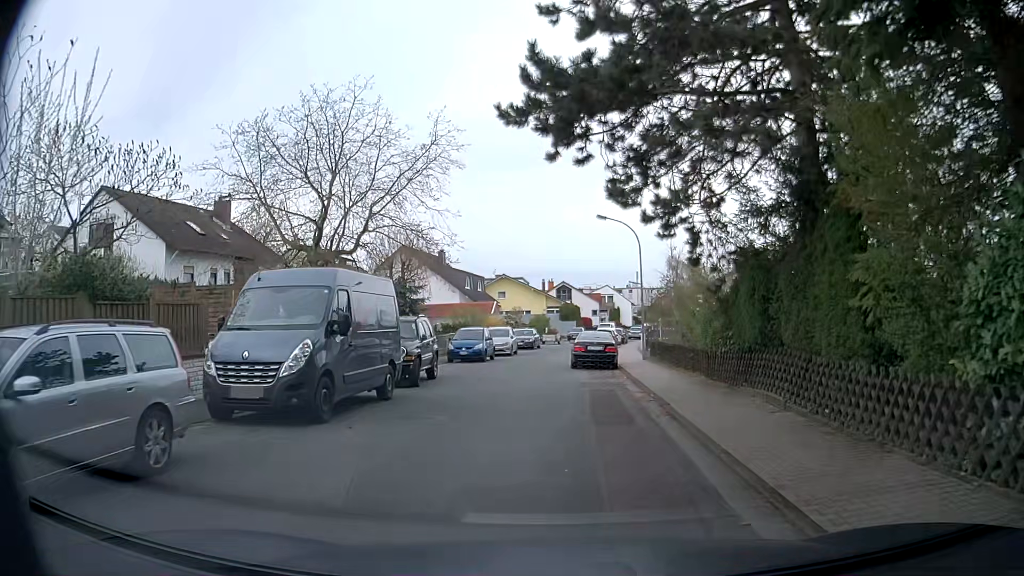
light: Day
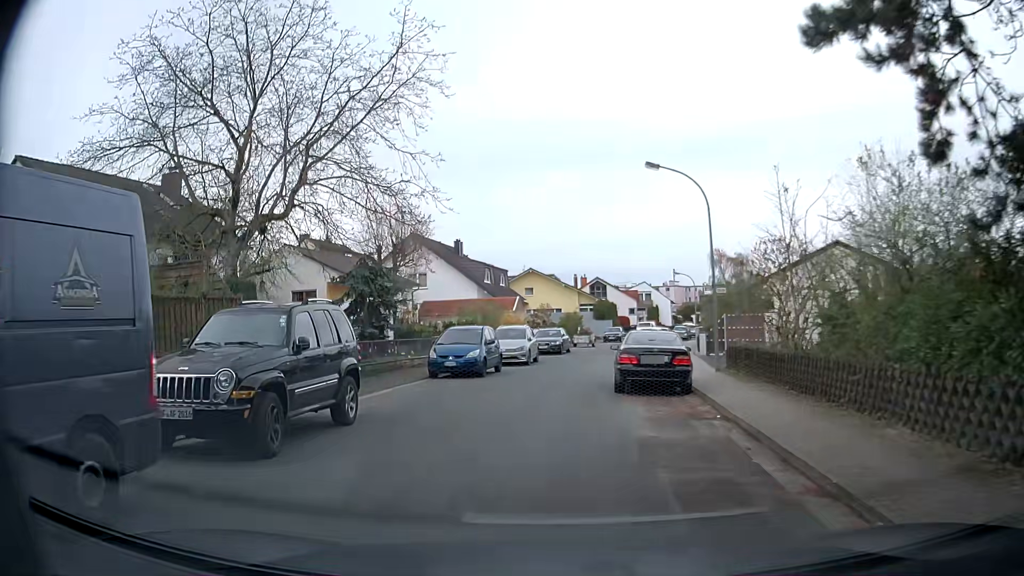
(+0.5, +9.9) m; -1°
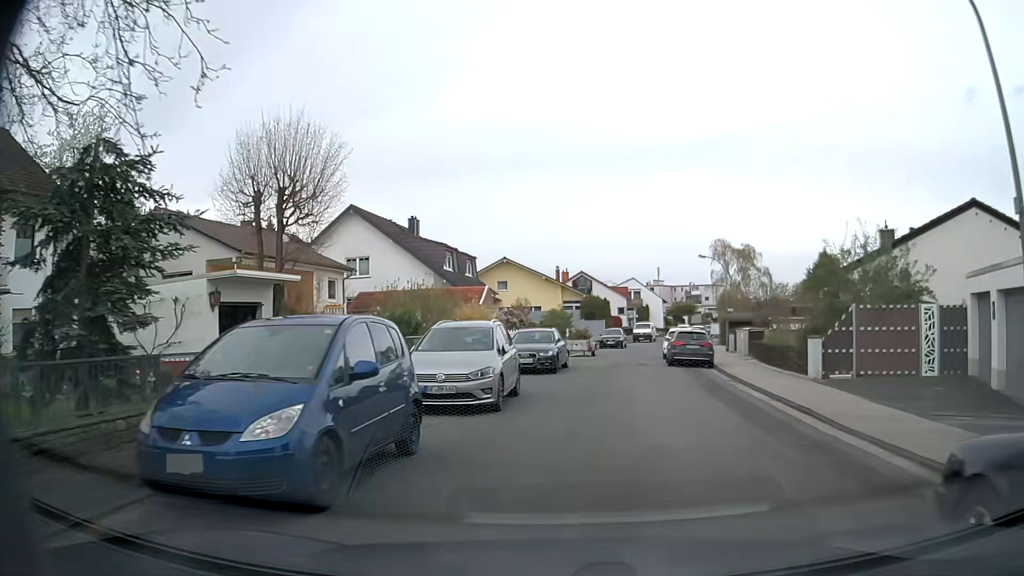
(-0.2, +15.1) m; +3°
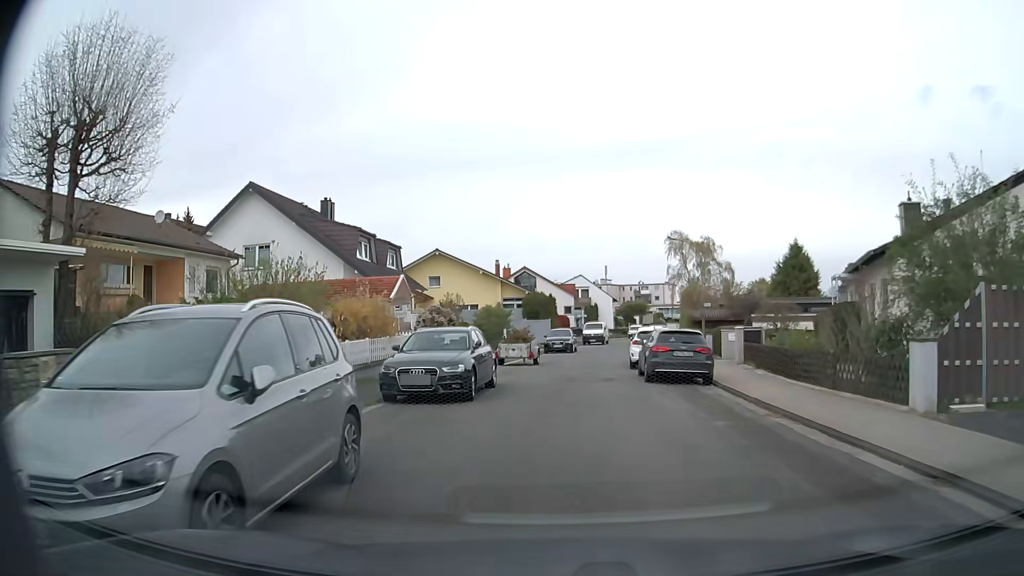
(+0.5, +8.4) m; +5°
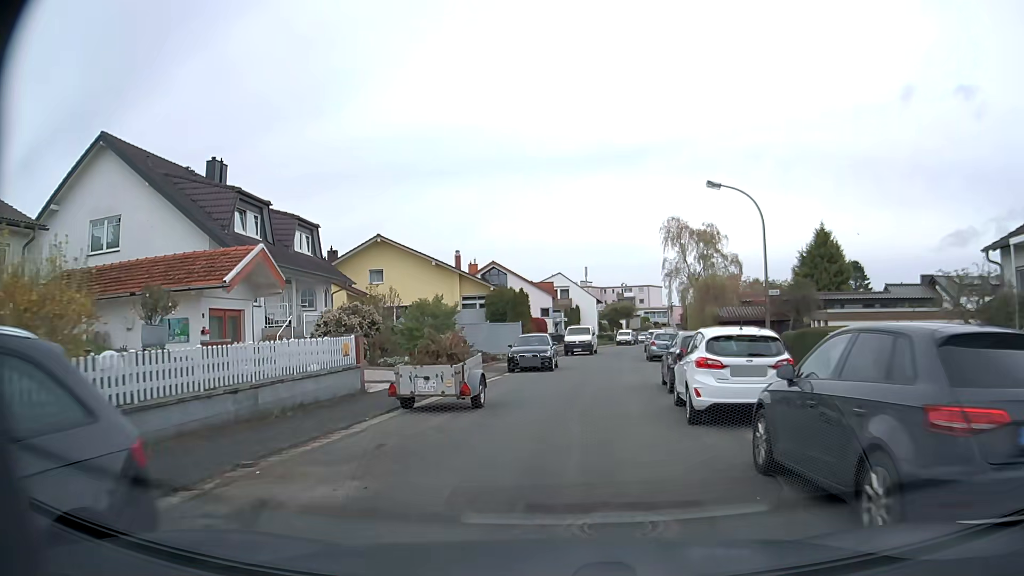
(+0.2, +13.8) m; +1°
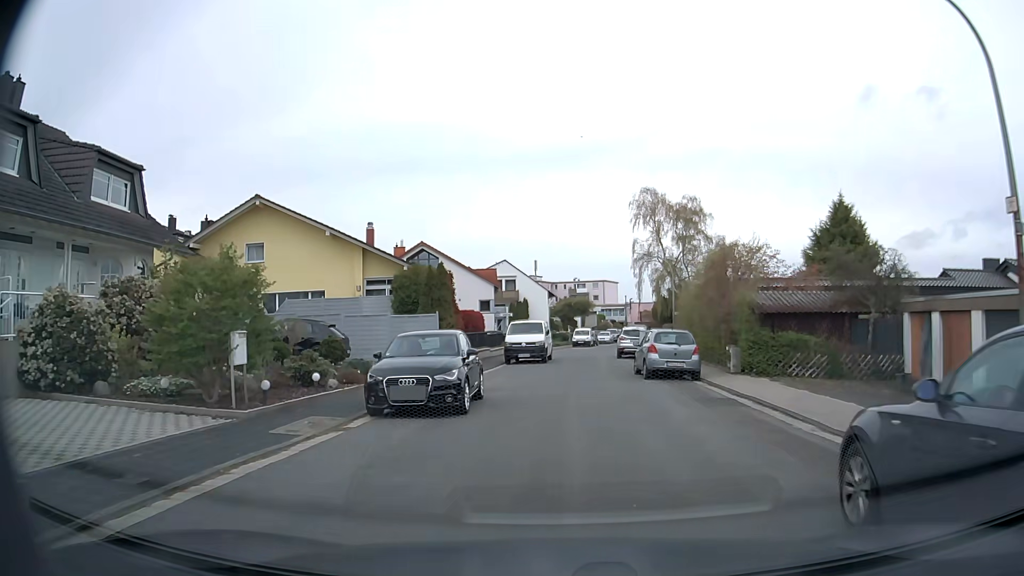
(+0.5, +14.0) m; +4°
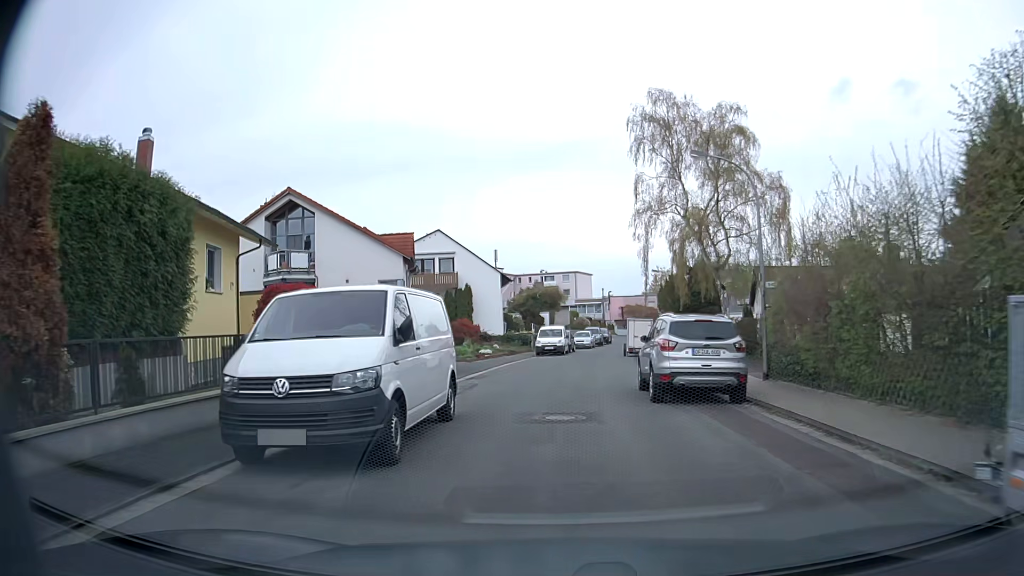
(+1.0, +23.5) m; +3°
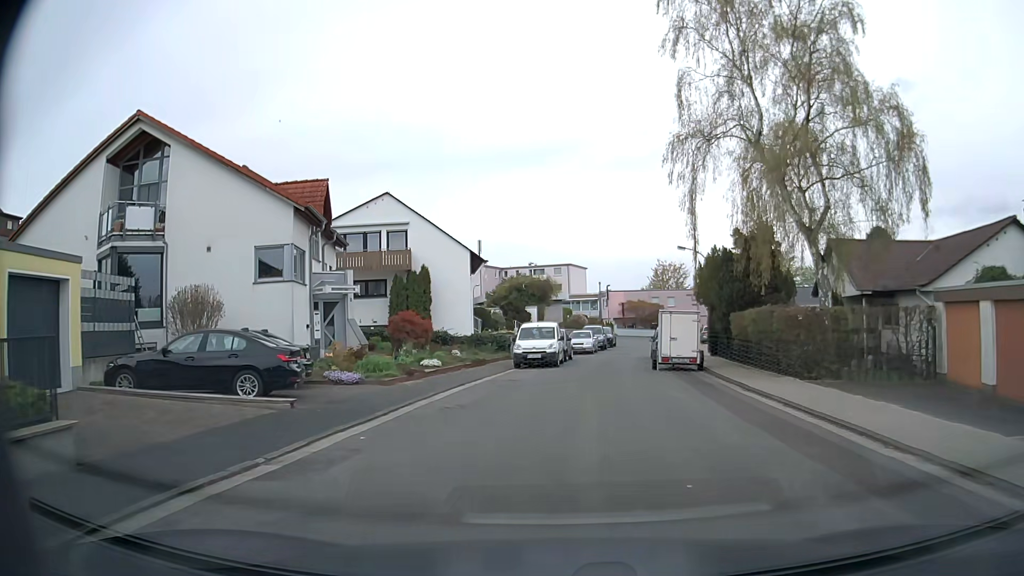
(+0.2, +14.2) m; +1°
(0, +10) (+1, +20) (+2, +30) (+4, +40) (+7, +49) (+9, +59) (+11, +69) (+13, +79) (+11, +88) (+1, +91) m
